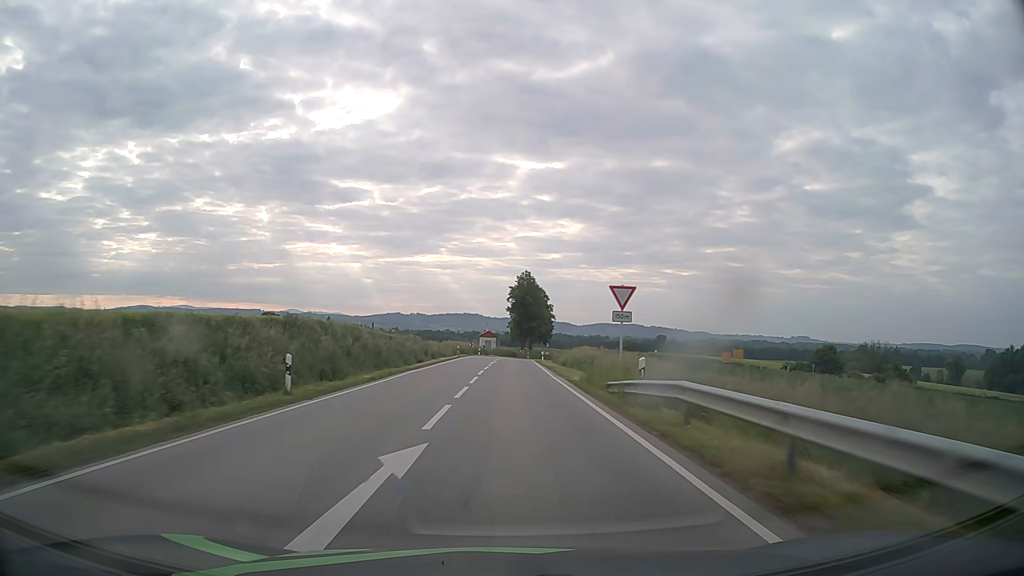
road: secondary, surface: asphalt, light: Day
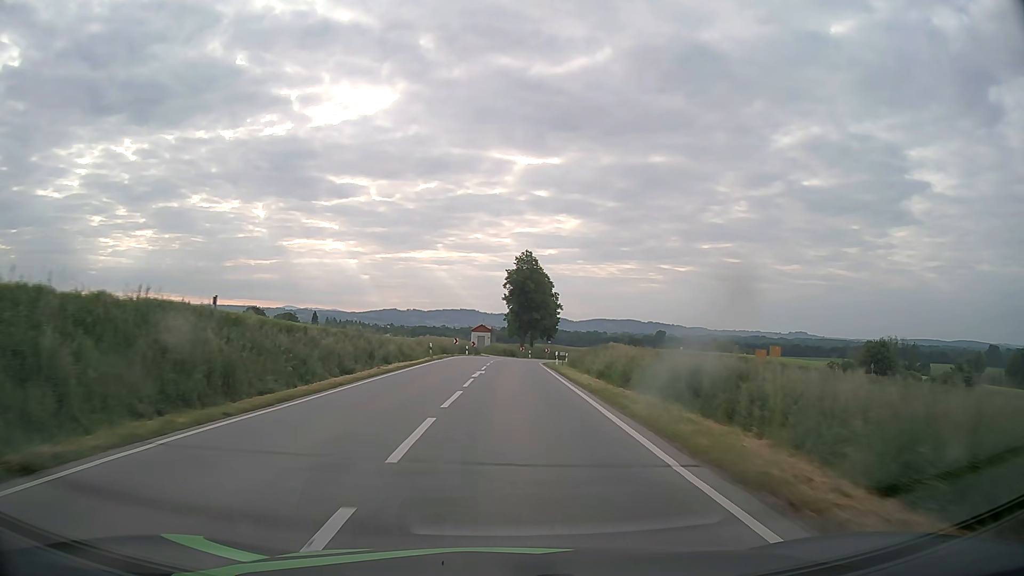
(0.0, +21.0) m; 0°
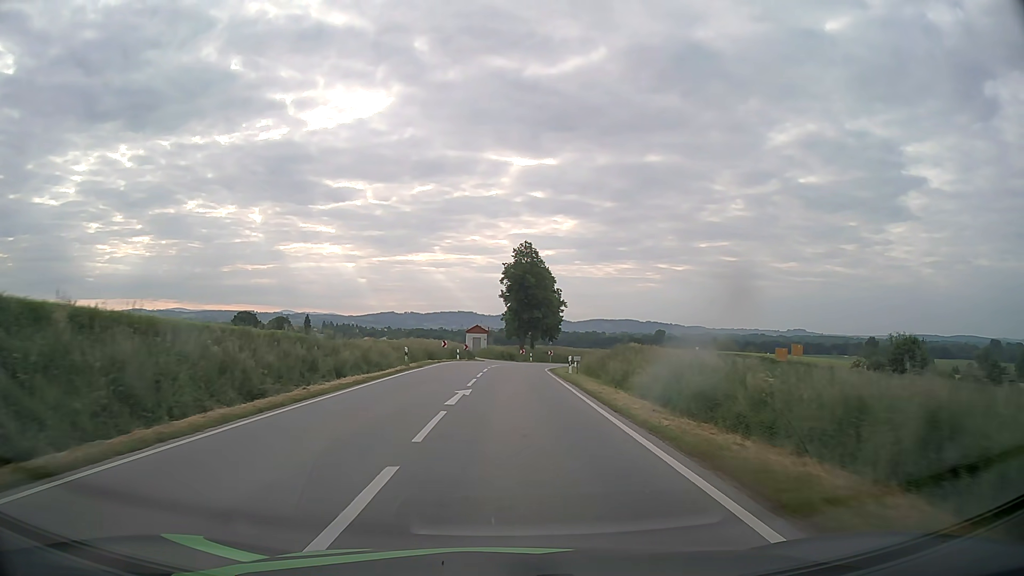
(0.0, +9.9) m; 0°
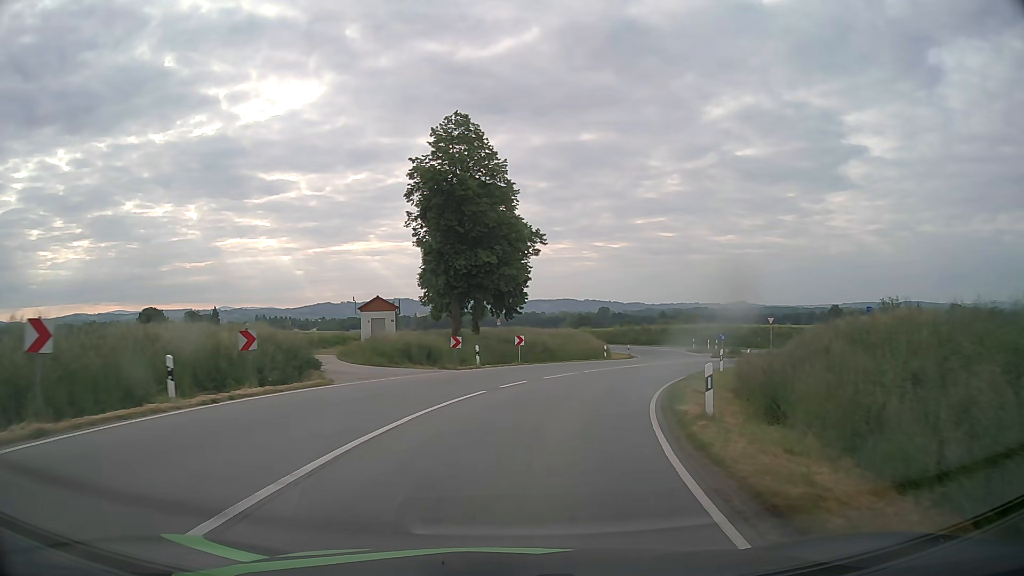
(+1.0, +43.9) m; +5°
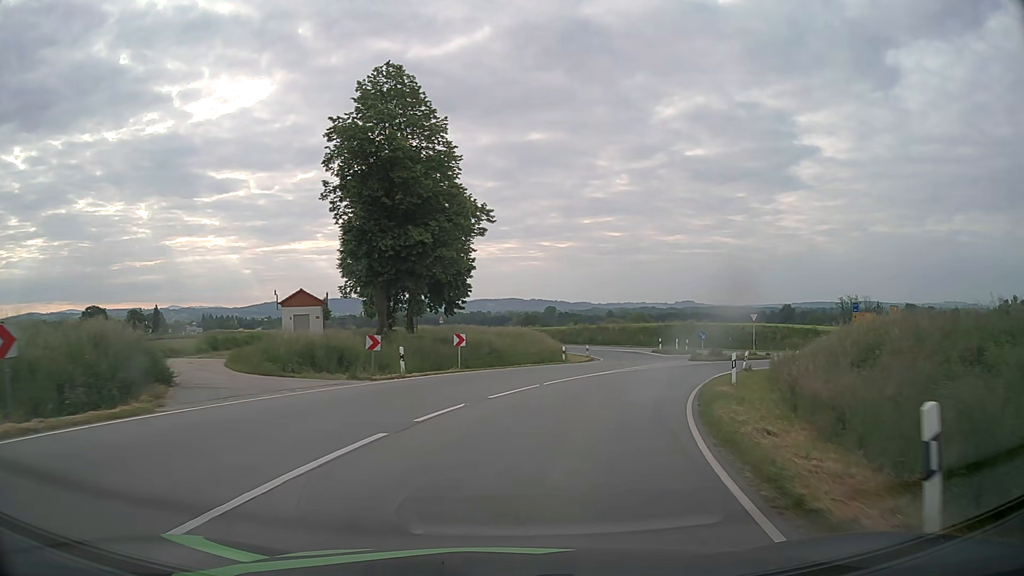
(+0.3, +7.6) m; +4°
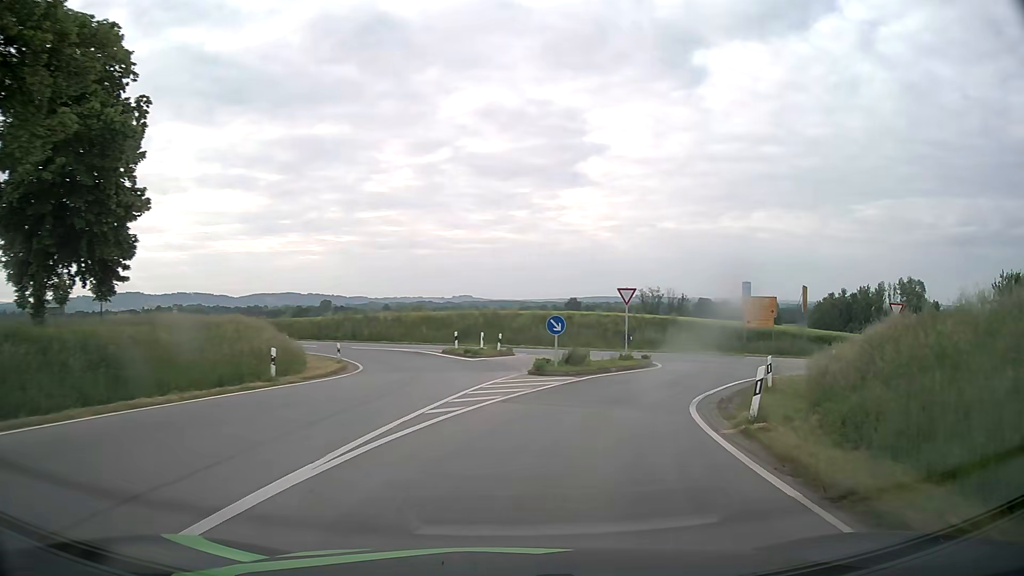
(+3.2, +20.0) m; +20°
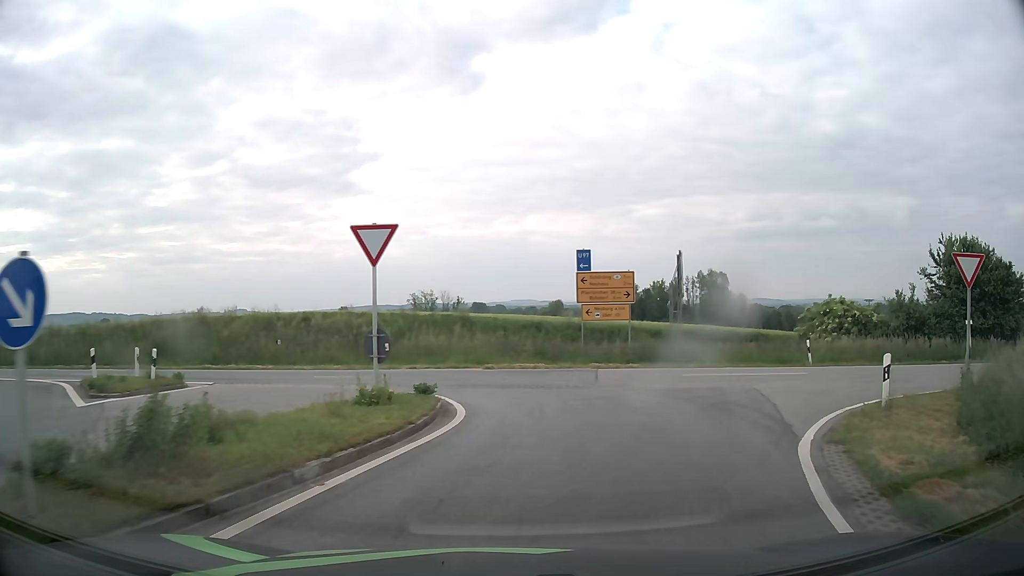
(+2.7, +16.4) m; +18°
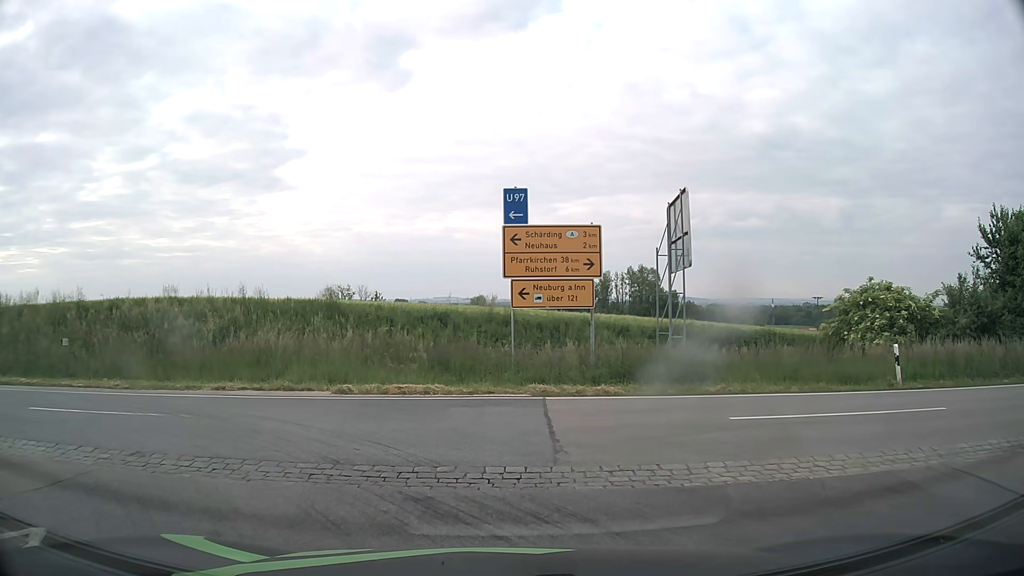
(+0.9, +10.9) m; +7°
